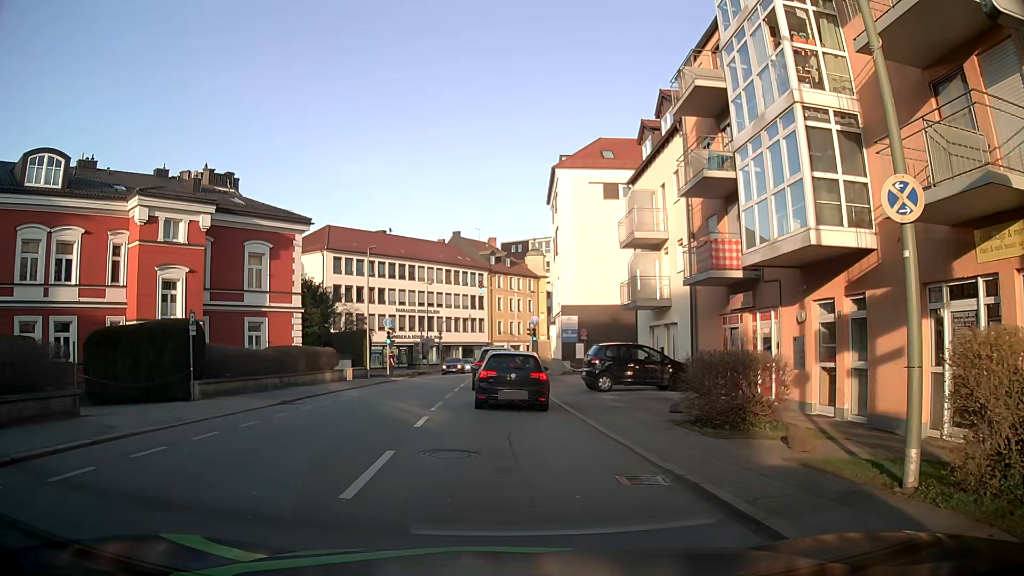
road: tertiary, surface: asphalt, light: Day
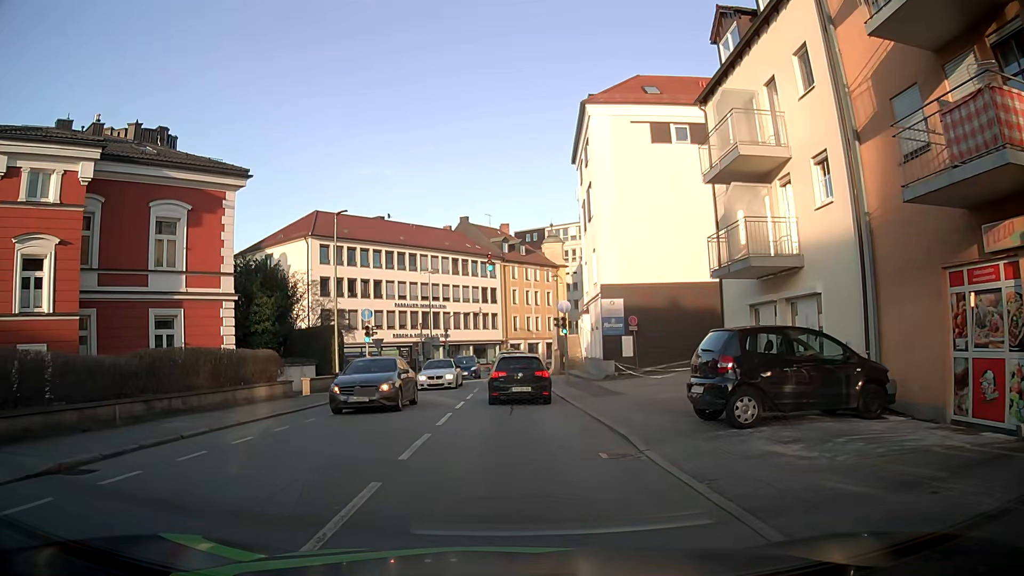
(-0.1, +11.8) m; 0°
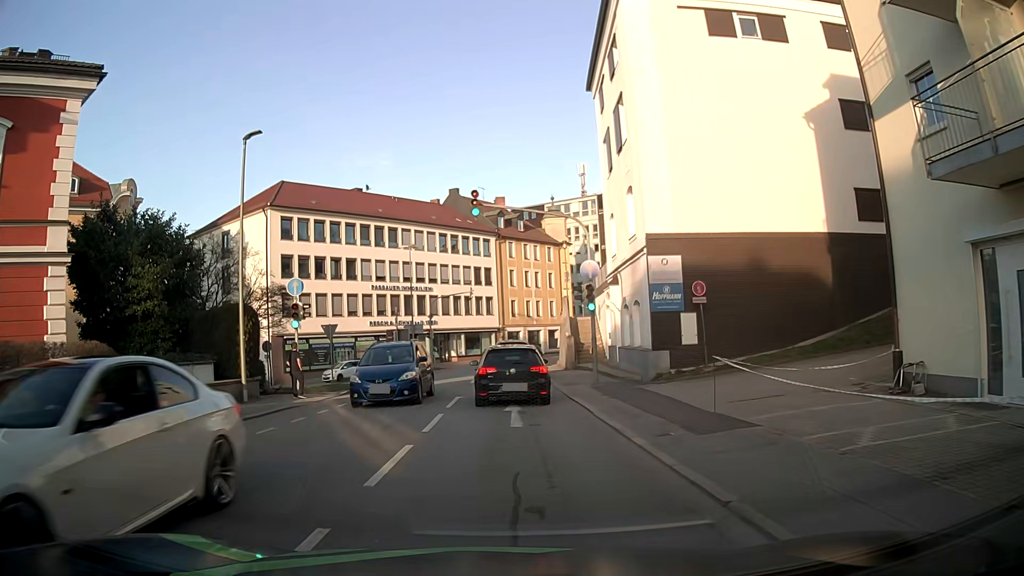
(-0.2, +11.1) m; -2°
(0, +10) (0, +20) (0, +30) (+1, +40) (+1, +50) (+3, +60) (+6, +69) (+11, +78) (+17, +86) (+24, +93) m
